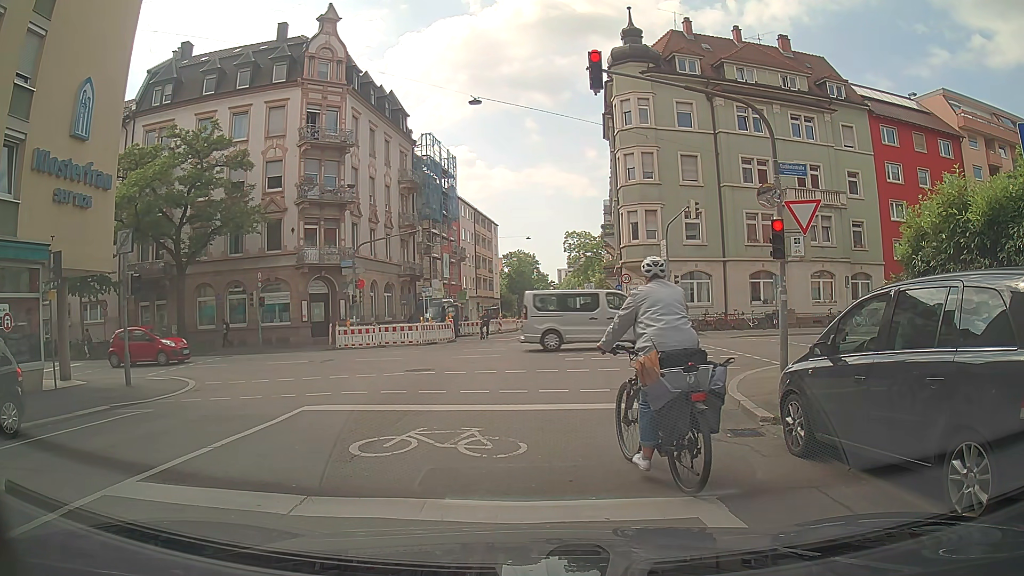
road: residential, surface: asphalt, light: Day
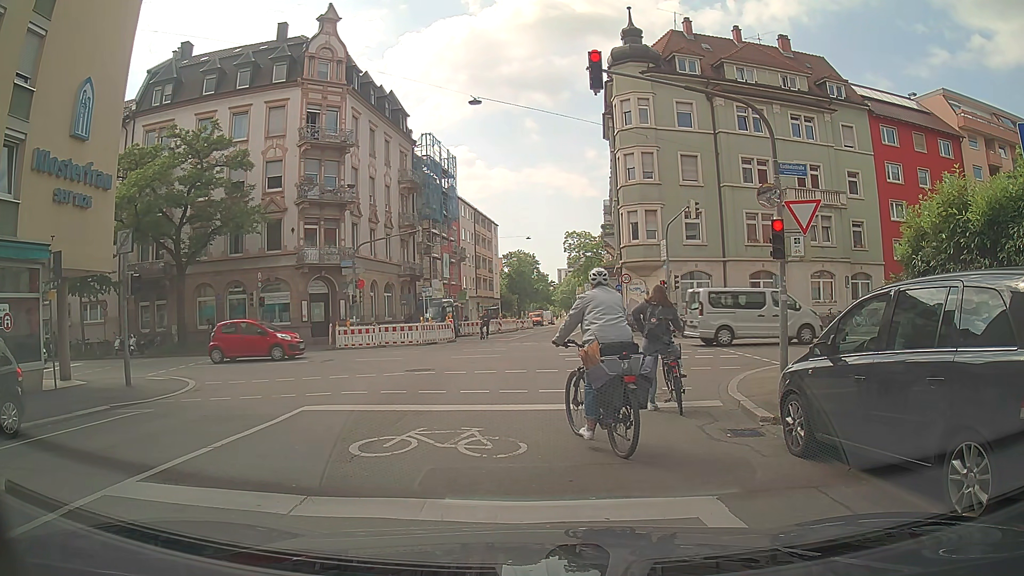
(0.0, 0.0) m; 0°
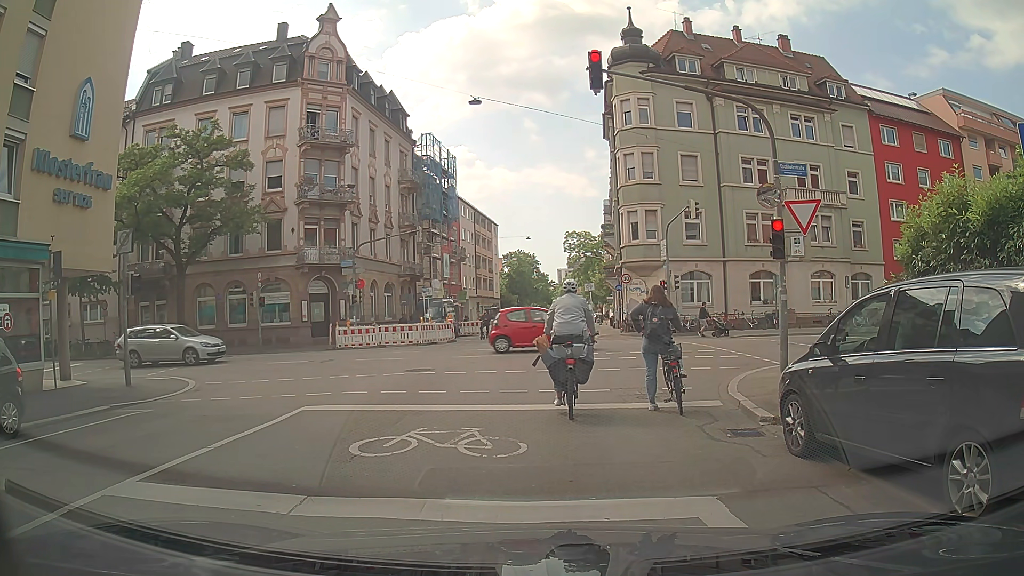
(0.0, 0.0) m; 0°
